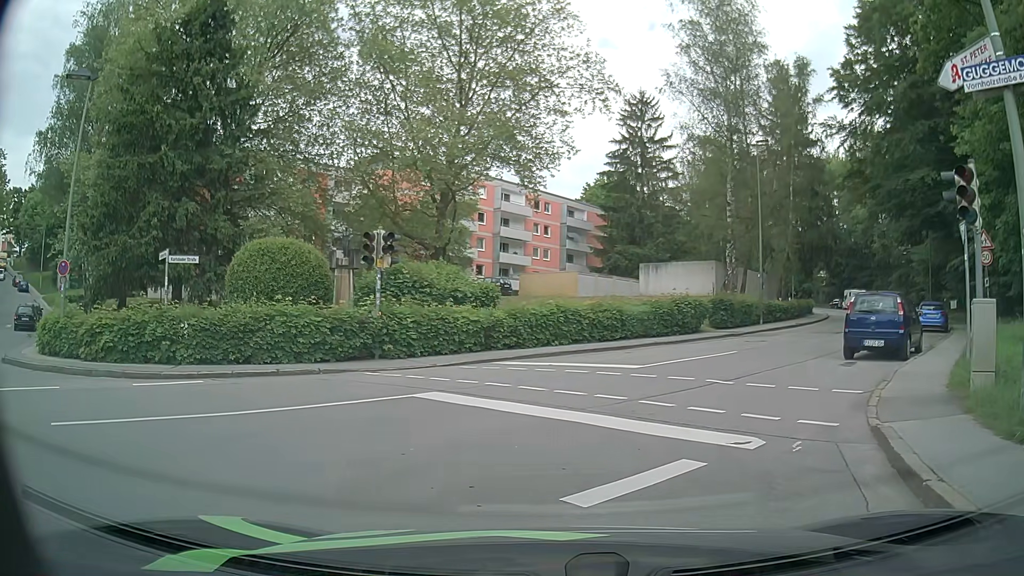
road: residential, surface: asphalt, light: Day
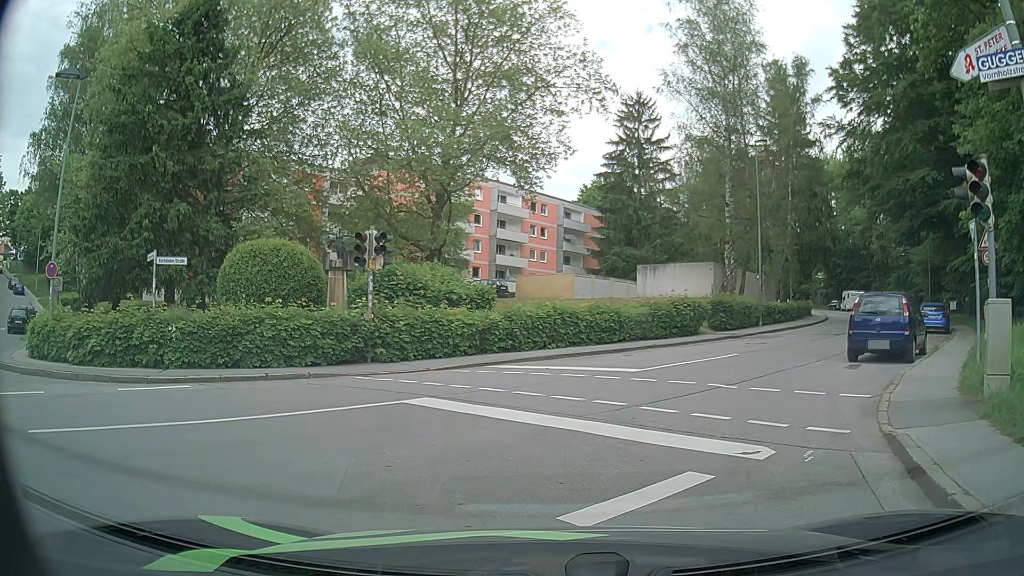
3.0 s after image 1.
(0.0, +0.5) m; 0°
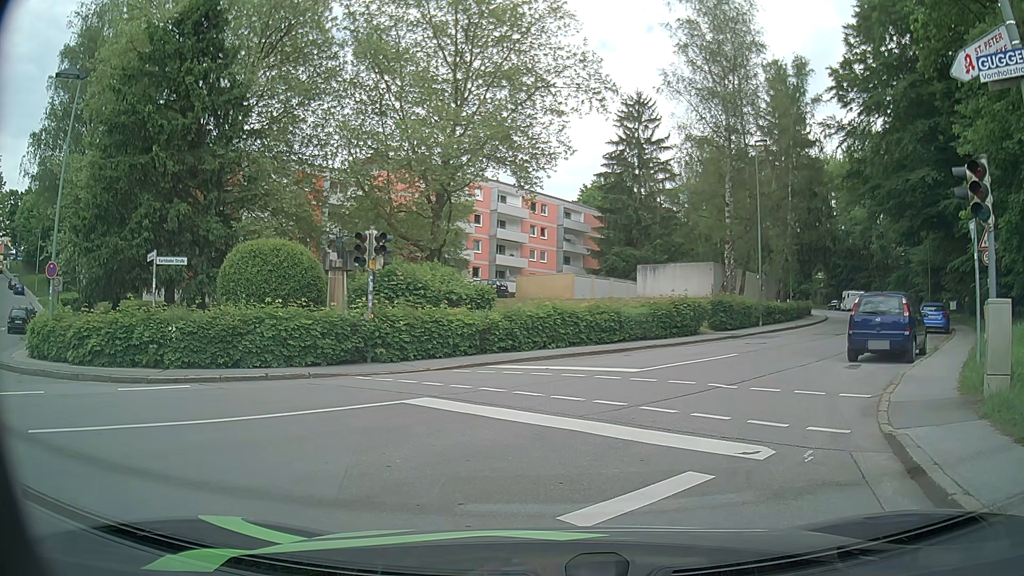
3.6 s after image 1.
(0.0, 0.0) m; 0°
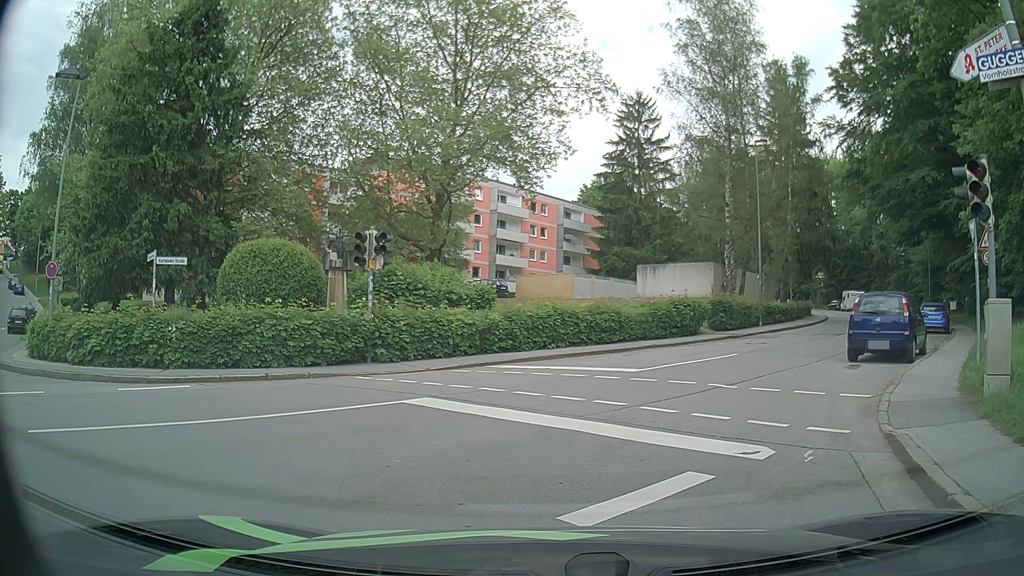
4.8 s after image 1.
(0.0, 0.0) m; 0°
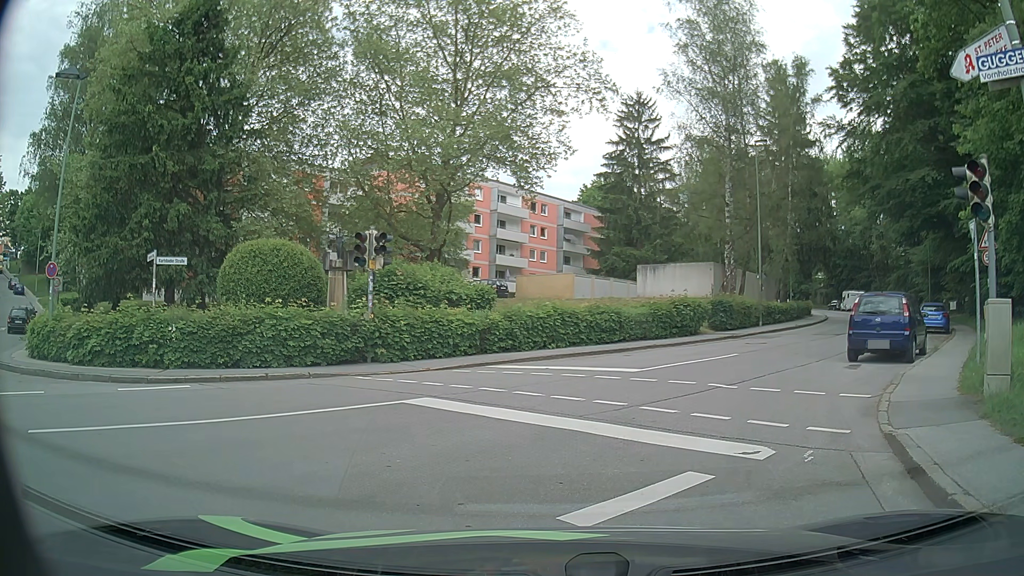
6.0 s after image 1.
(0.0, 0.0) m; 0°
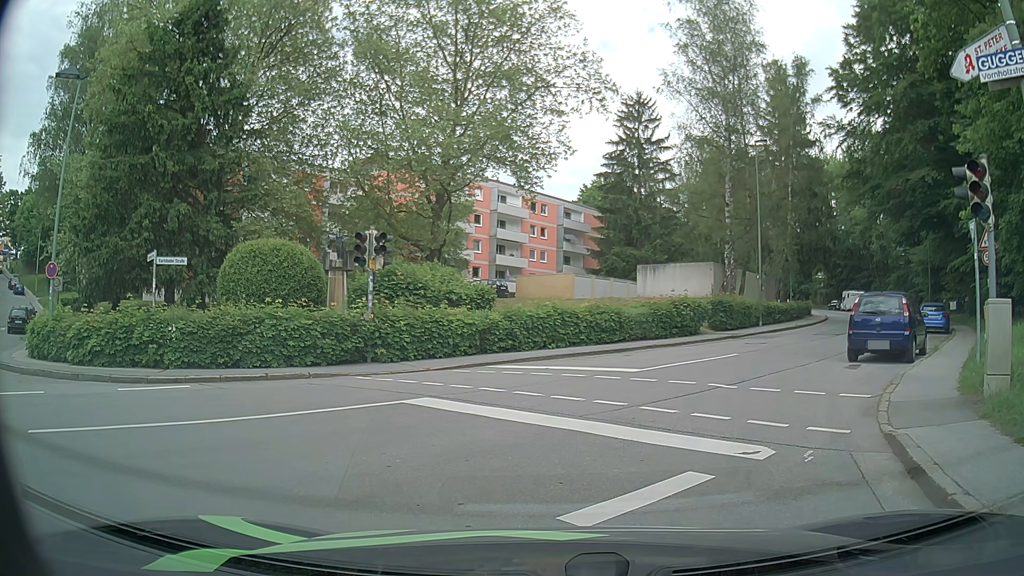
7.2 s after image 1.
(0.0, 0.0) m; 0°
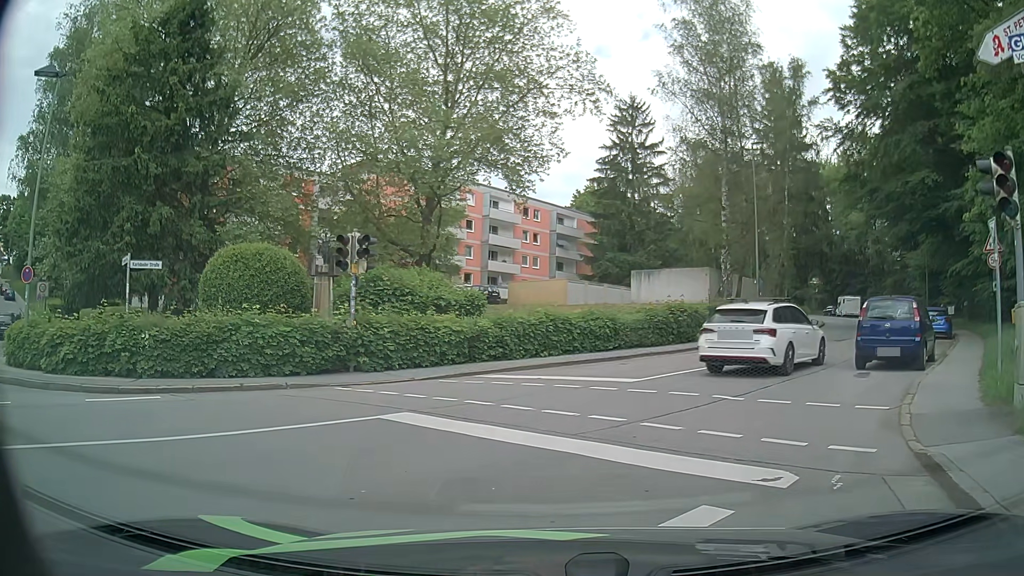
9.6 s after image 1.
(0.0, +0.9) m; 0°
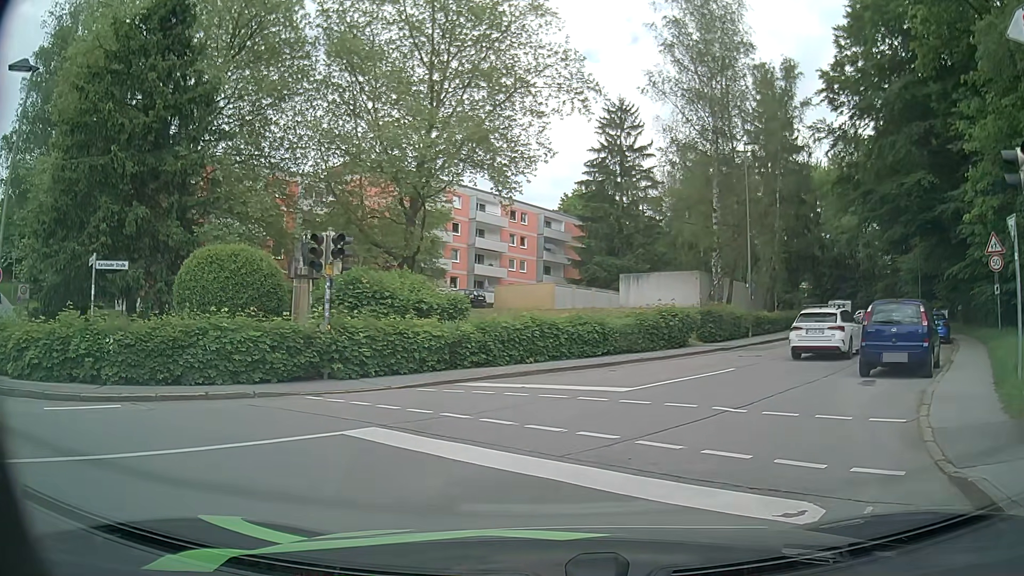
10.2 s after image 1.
(0.0, +1.0) m; +3°
(+1, +10) (+6, +19) (+12, +27) (+18, +35) (+22, +44) (+27, +53) (+30, +62) (+33, +72) (+36, +81) (+37, +91) m
